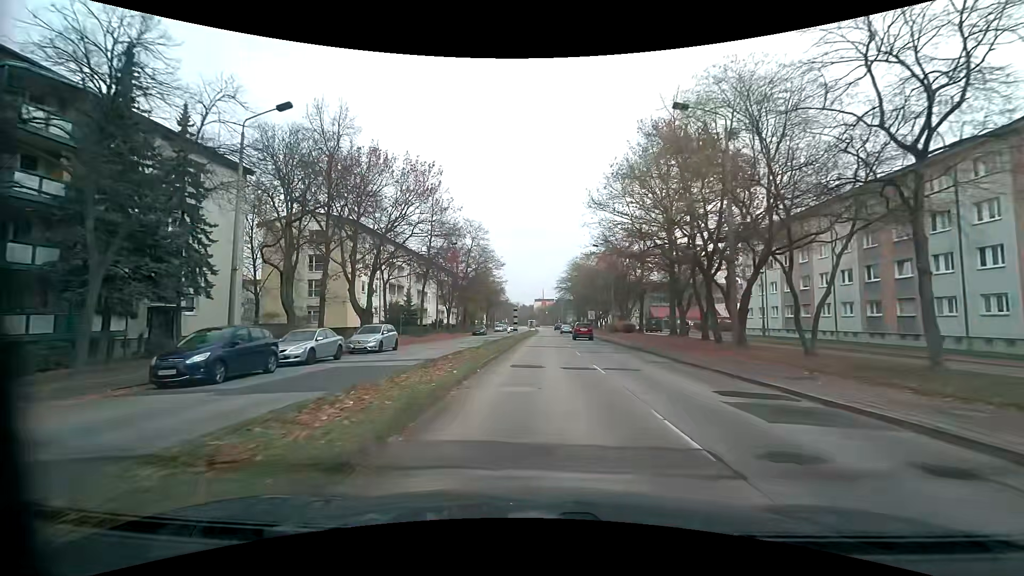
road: tertiary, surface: asphalt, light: Day
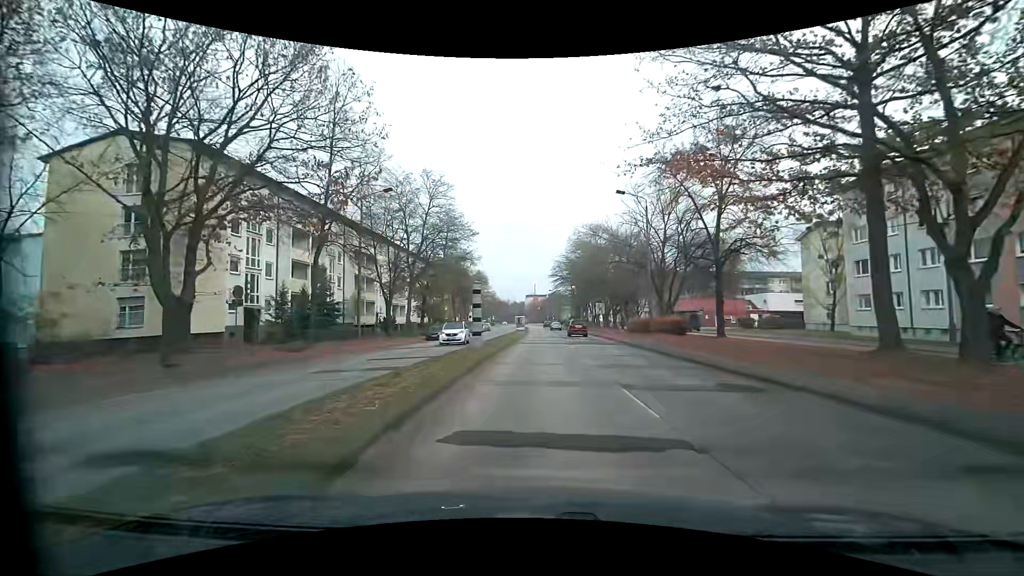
(+0.4, +24.7) m; 0°
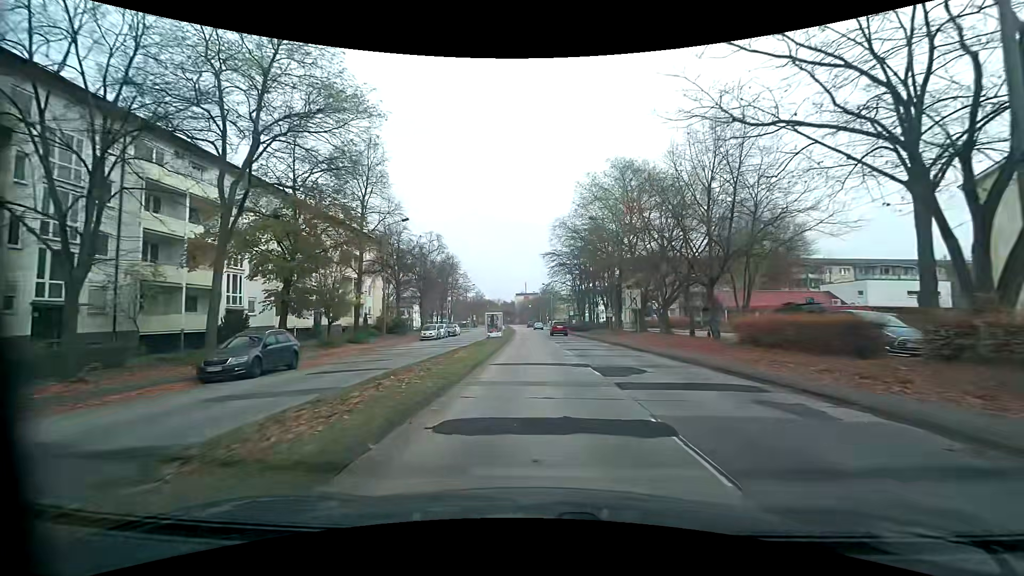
(+0.7, +29.8) m; +1°
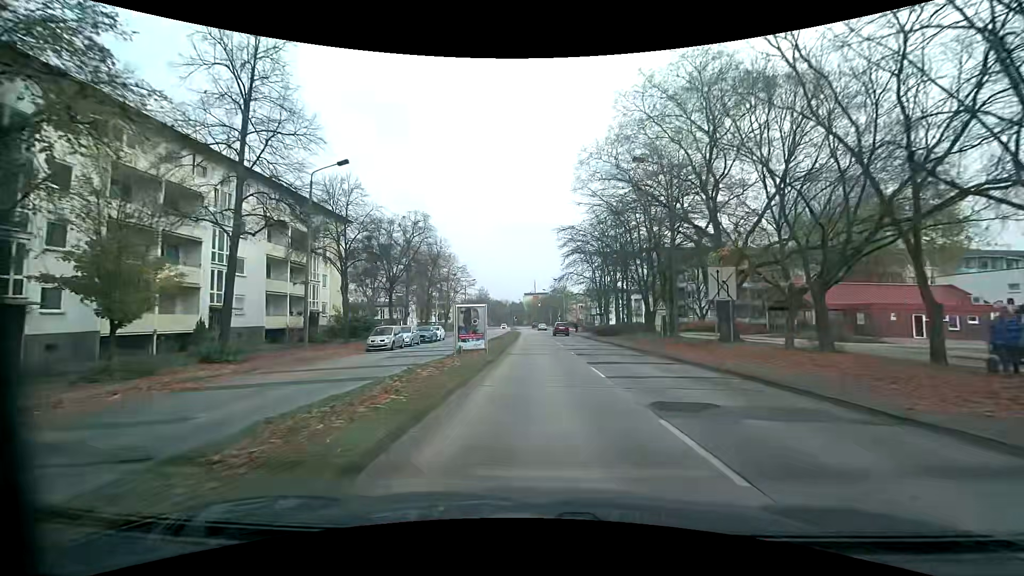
(-0.1, +17.9) m; -1°
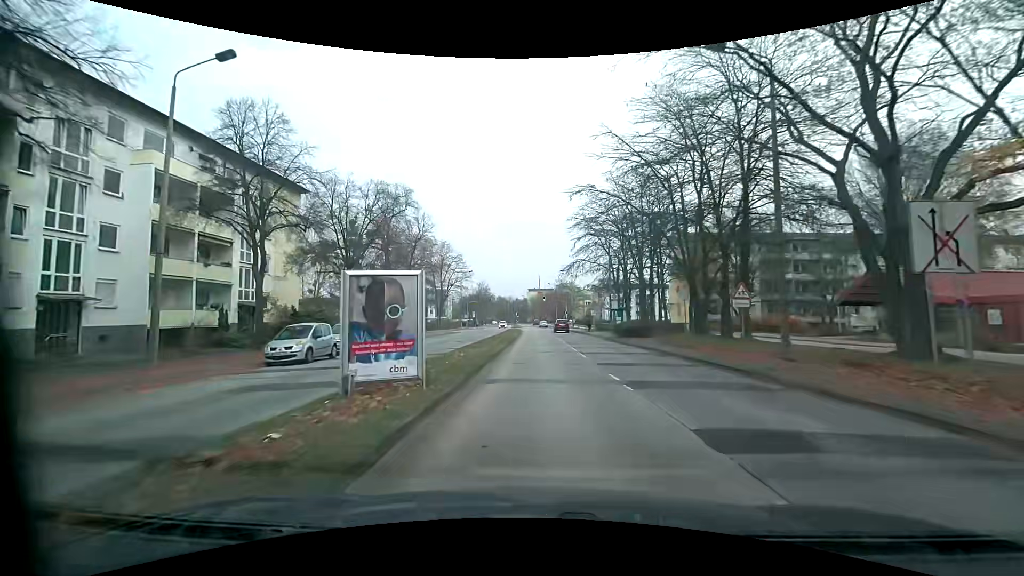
(-0.1, +12.3) m; 0°
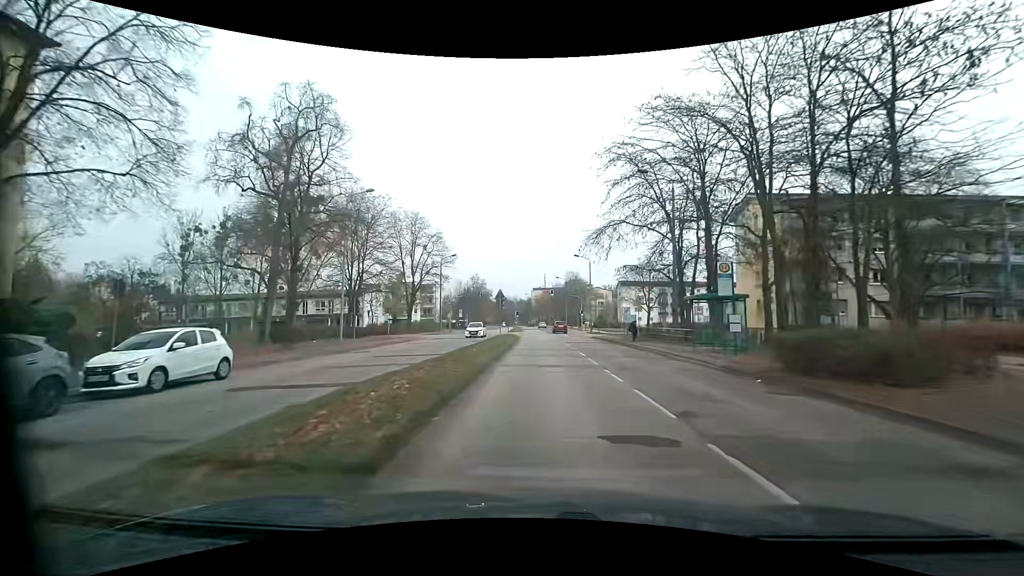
(-0.2, +25.4) m; -1°
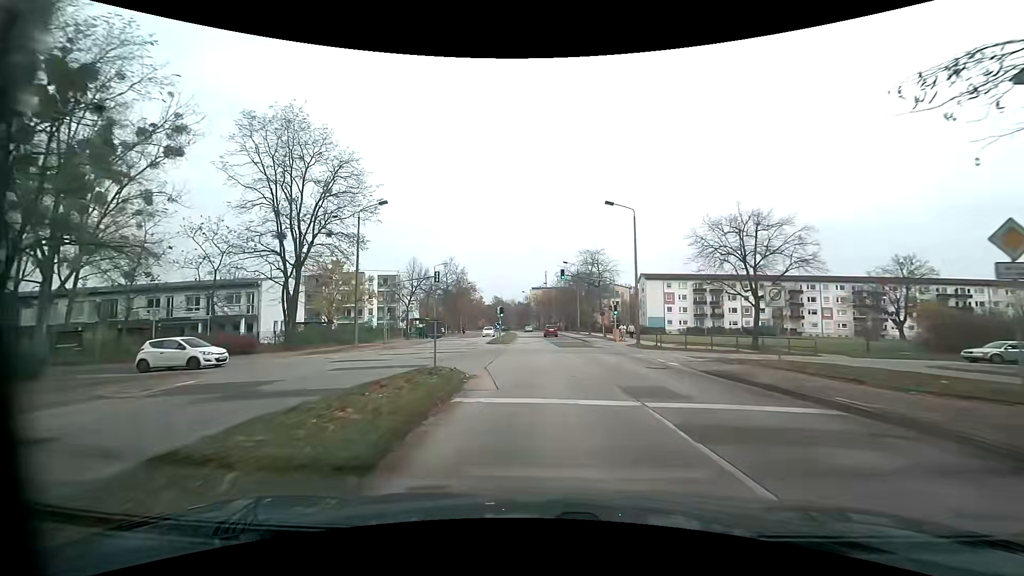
(0.0, +34.1) m; +1°
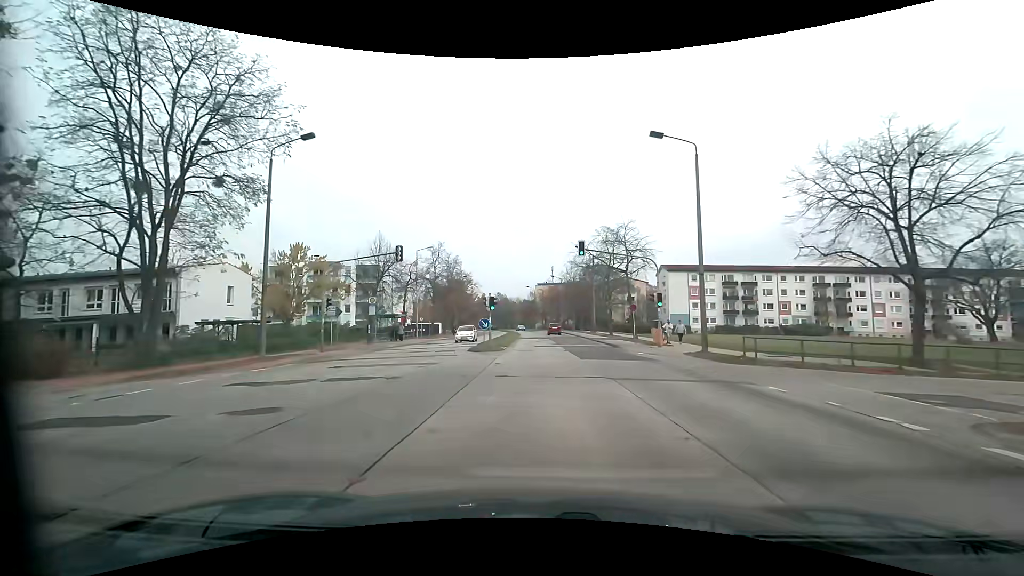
(-0.2, +14.1) m; -1°
(0, +10) (0, +20) (0, +30) (0, +40) (0, +50) (-1, +60) (-1, +70) (-1, +80) (-2, +90) (-2, +100) m
